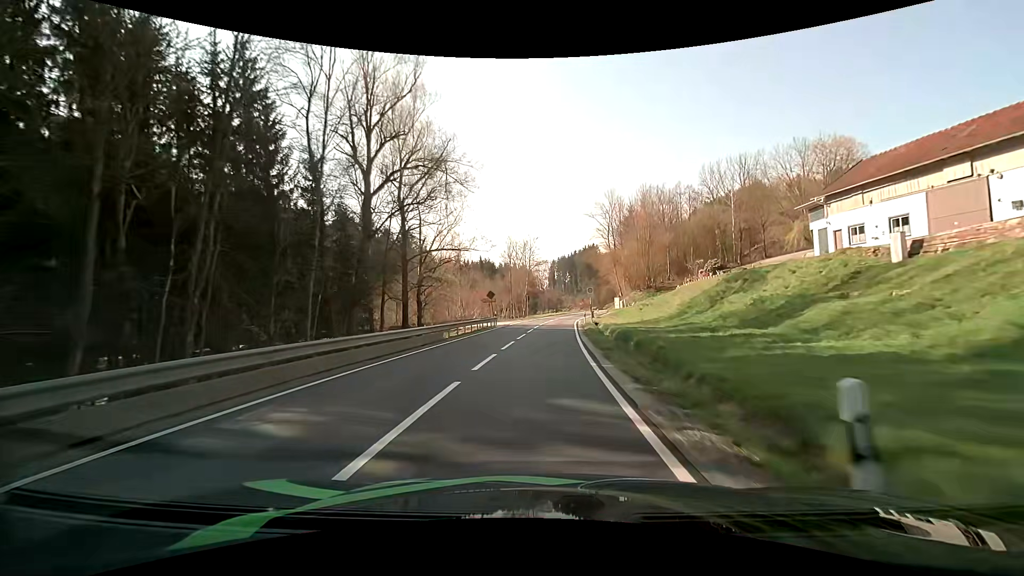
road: secondary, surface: asphalt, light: Day
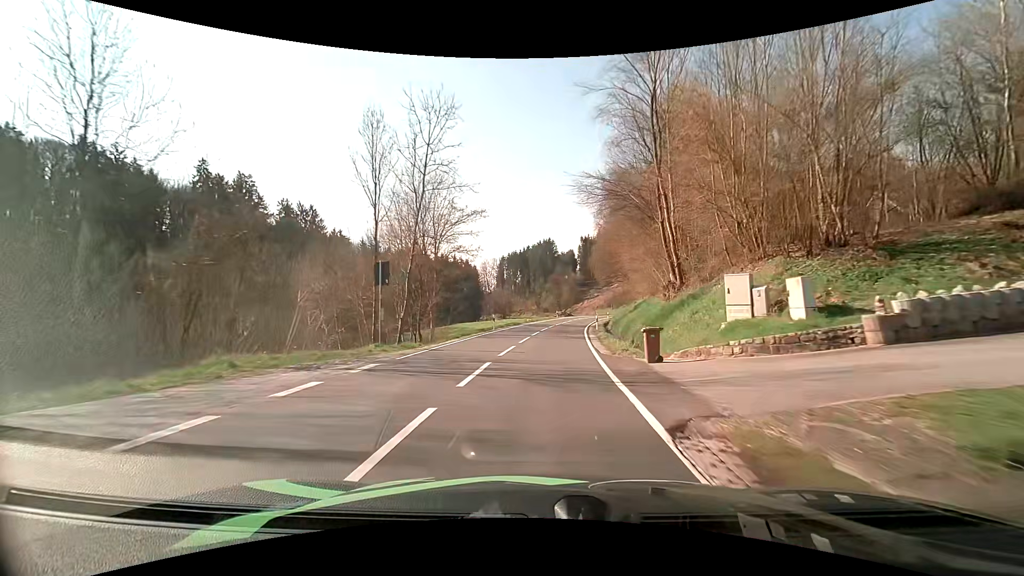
(+2.3, +50.8) m; +6°
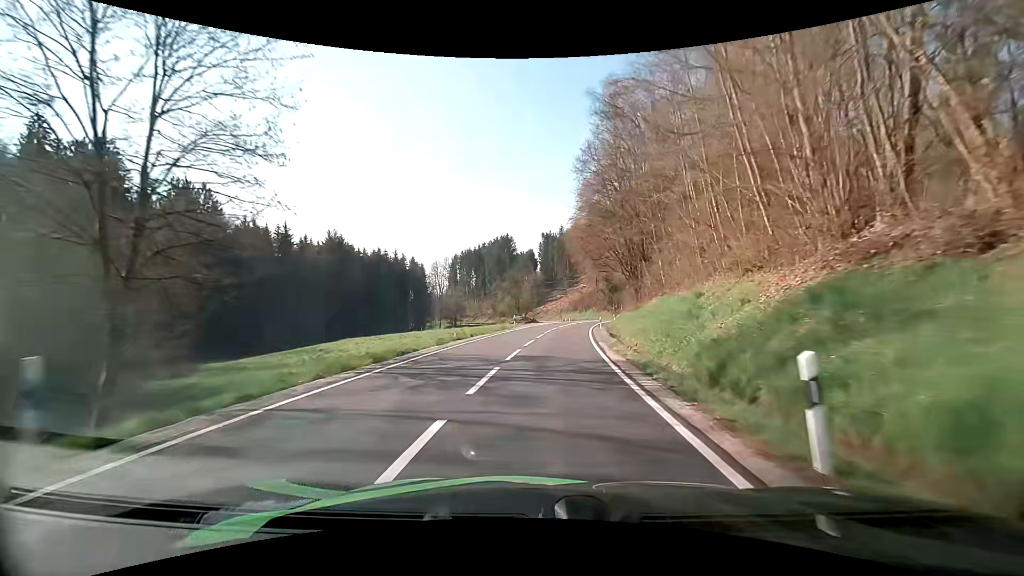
(+1.2, +30.9) m; +4°
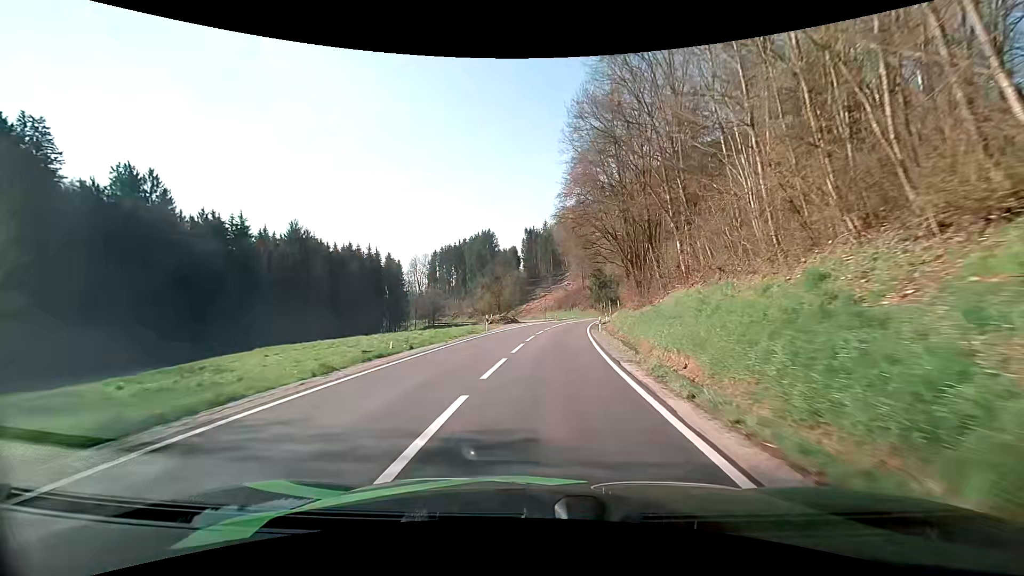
(+0.2, +10.4) m; +2°
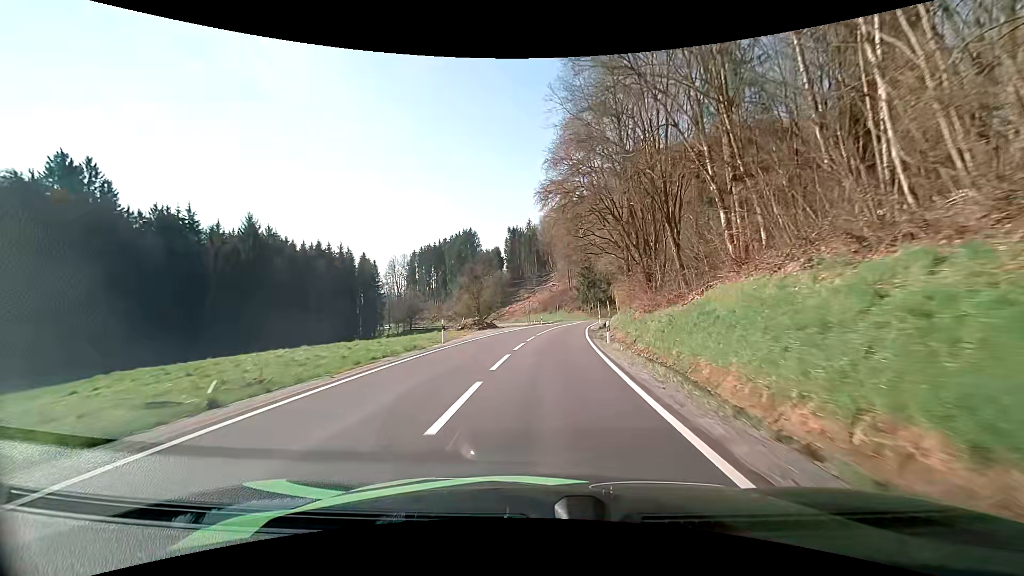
(+0.1, +10.4) m; +1°
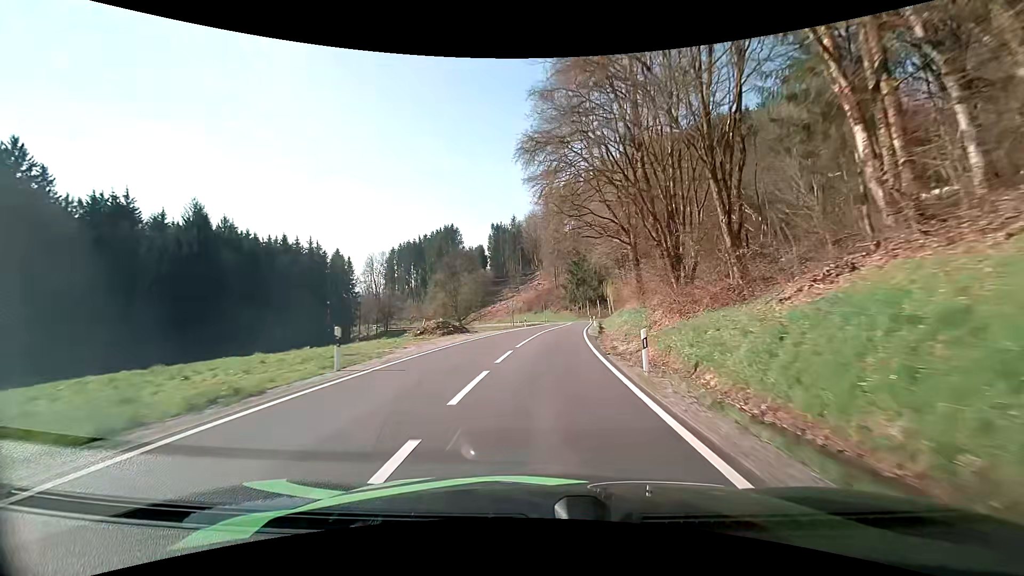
(+0.2, +10.3) m; +2°
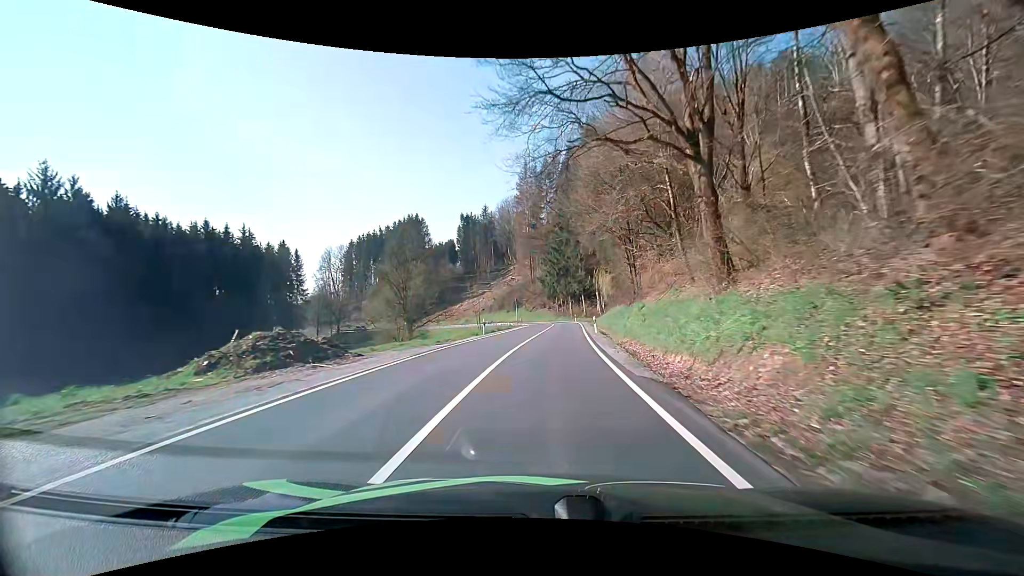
(+0.4, +20.0) m; +2°
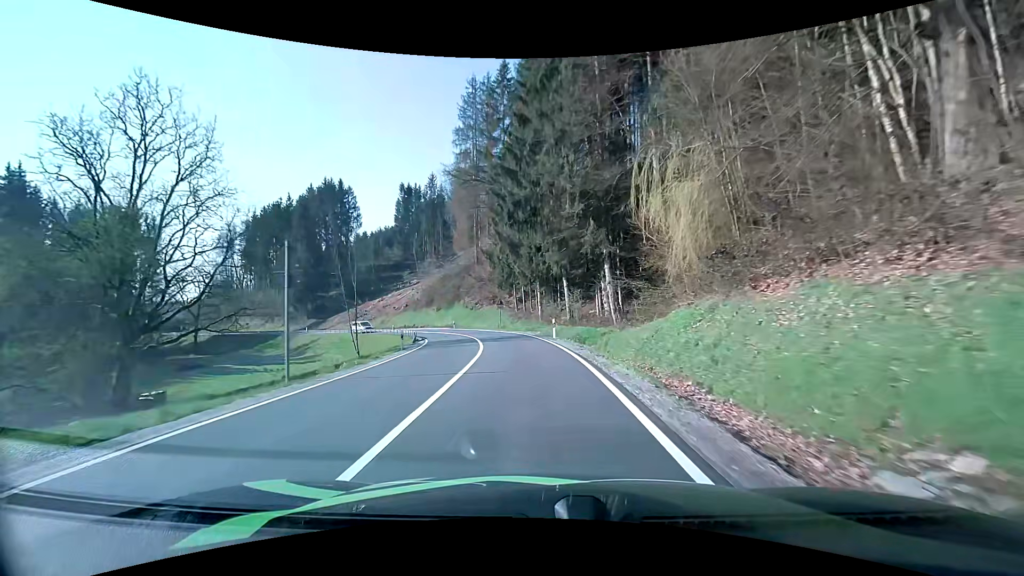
(+2.8, +45.3) m; +5°
(0, +10) (-1, +20) (-2, +30) (-4, +40) (-6, +49) (-10, +59) (-14, +68) (-20, +76) (-26, +84) (-33, +91) m
